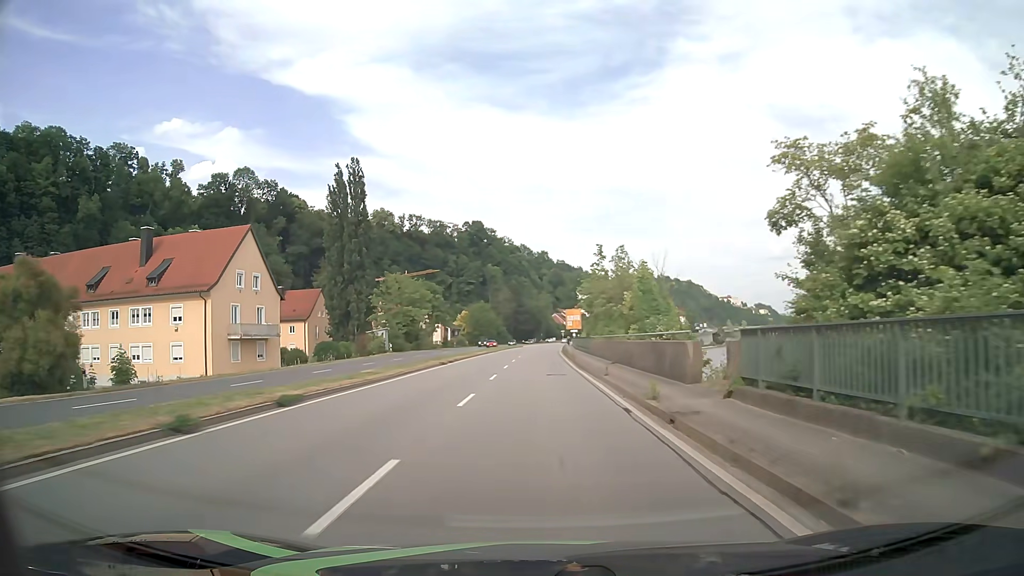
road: primary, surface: asphalt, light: Day
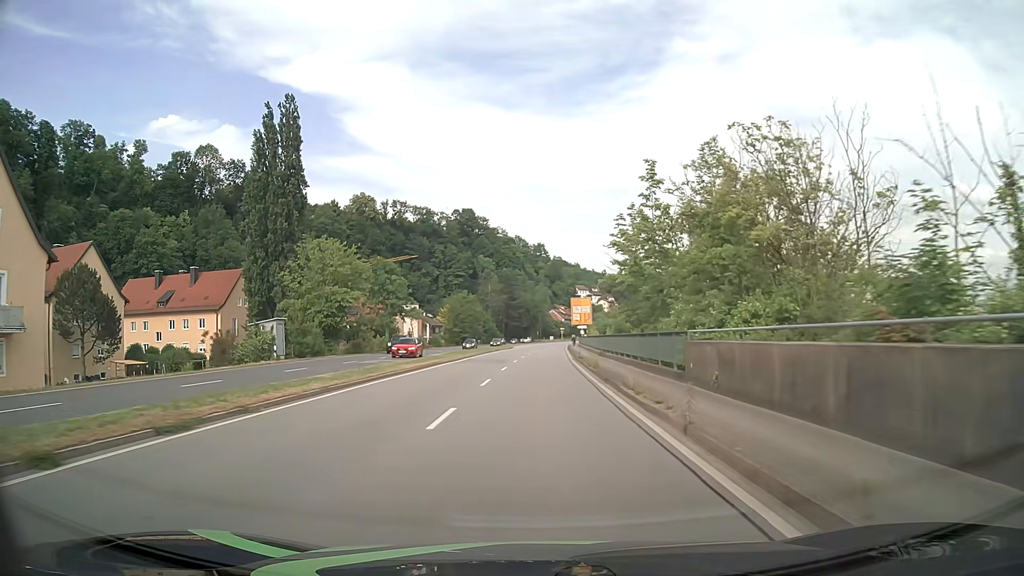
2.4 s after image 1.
(+0.1, +30.6) m; +1°
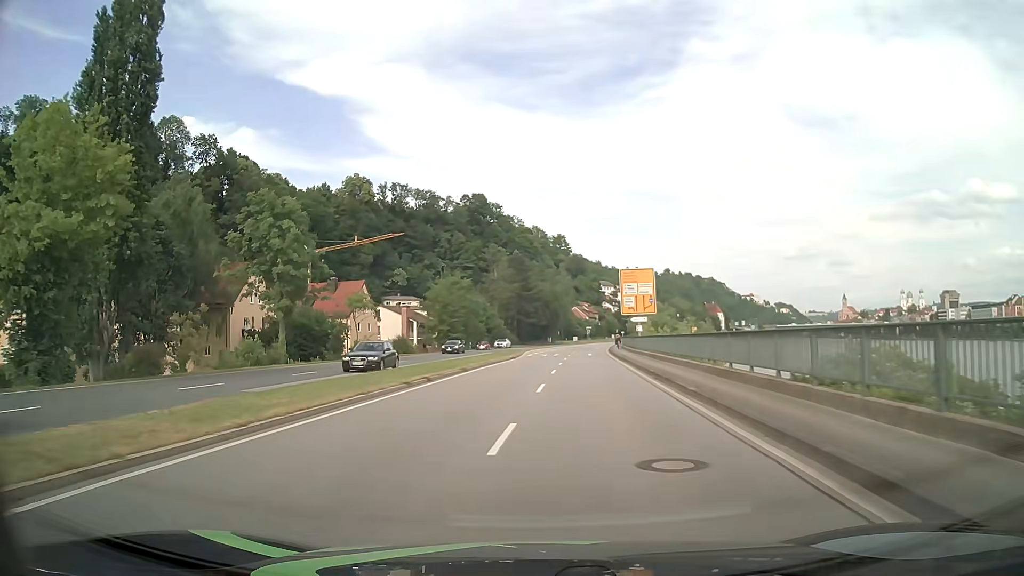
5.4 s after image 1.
(-0.3, +38.2) m; -2°
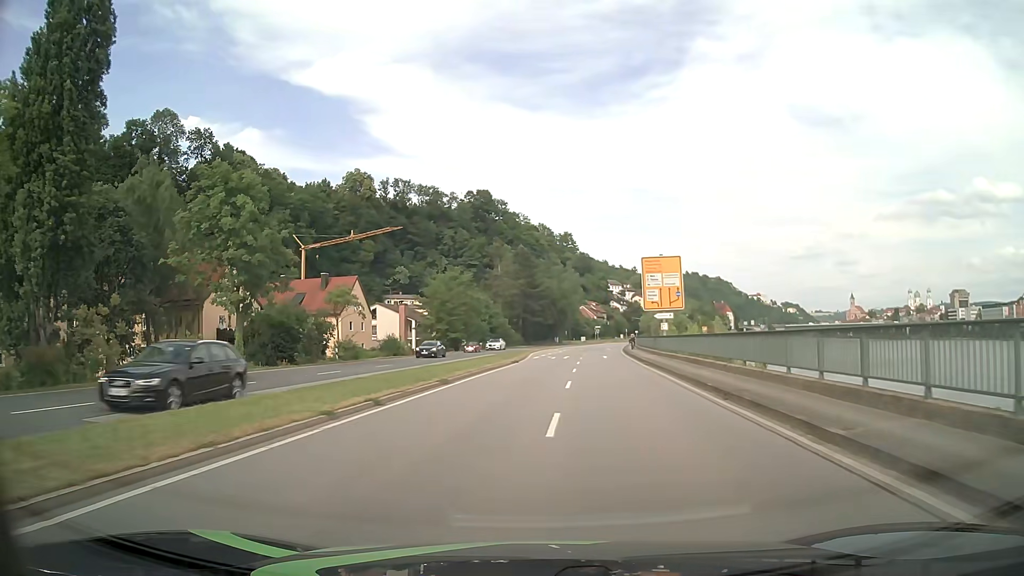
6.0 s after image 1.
(-0.1, +7.6) m; -1°
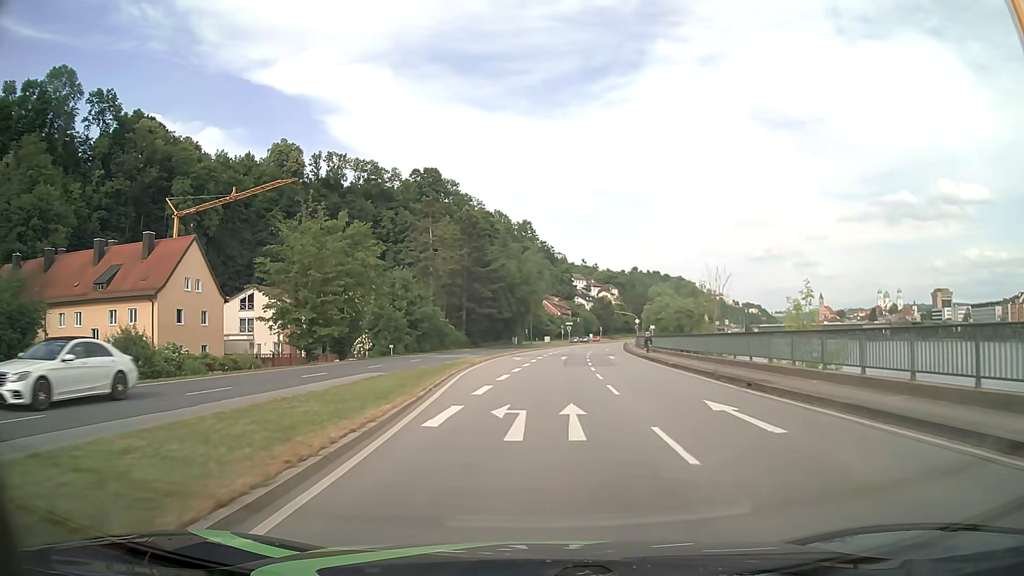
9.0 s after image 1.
(+0.8, +38.0) m; +4°
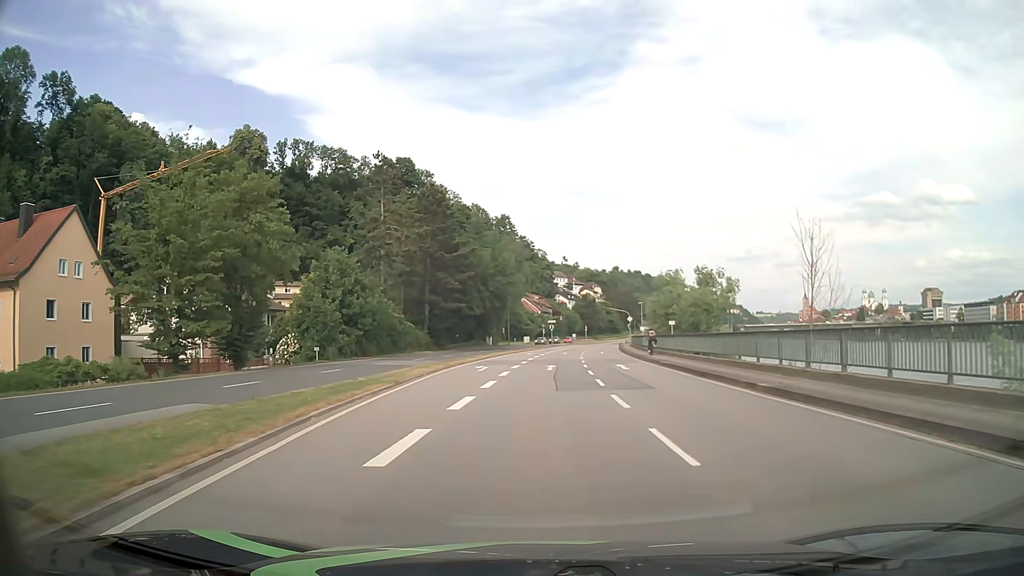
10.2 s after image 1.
(+0.3, +15.2) m; +2°
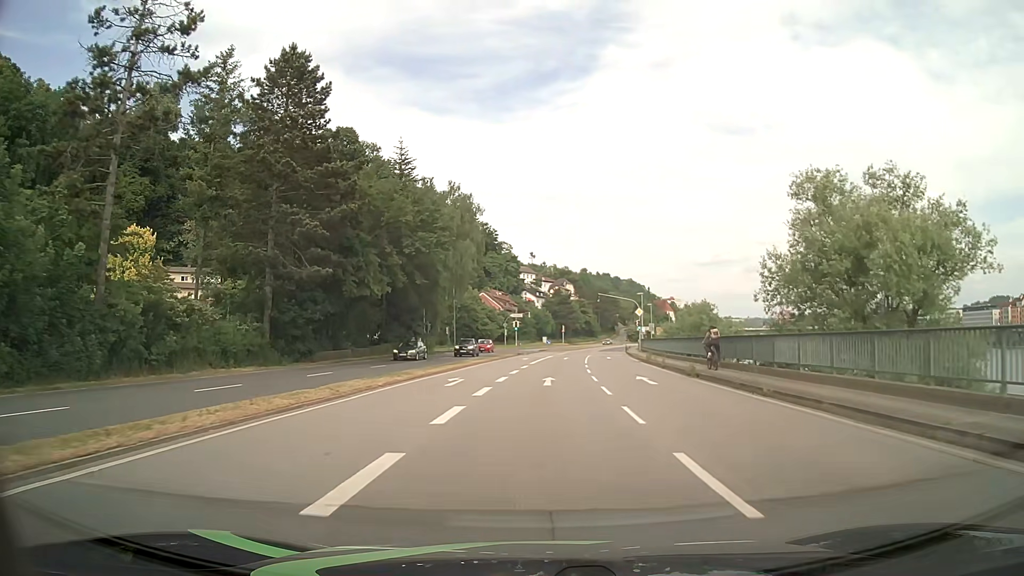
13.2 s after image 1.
(+1.0, +38.1) m; +3°
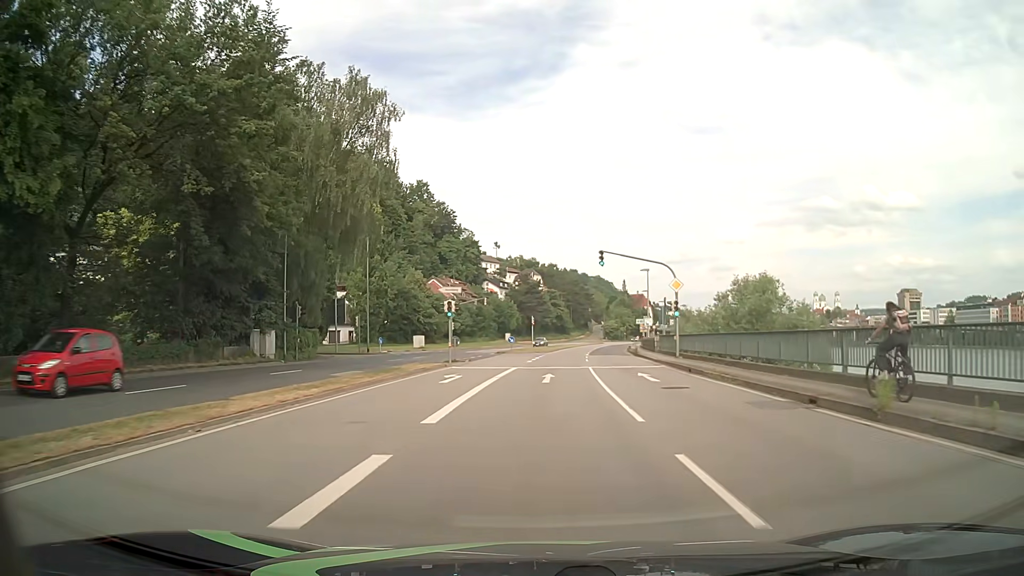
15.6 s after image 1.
(+1.0, +30.4) m; +3°
(0, +10) (0, +20) (+1, +30) (+1, +40) (+2, +50) (+3, +60) (+4, +70) (+5, +80) (+7, +90) (+8, +100) m
